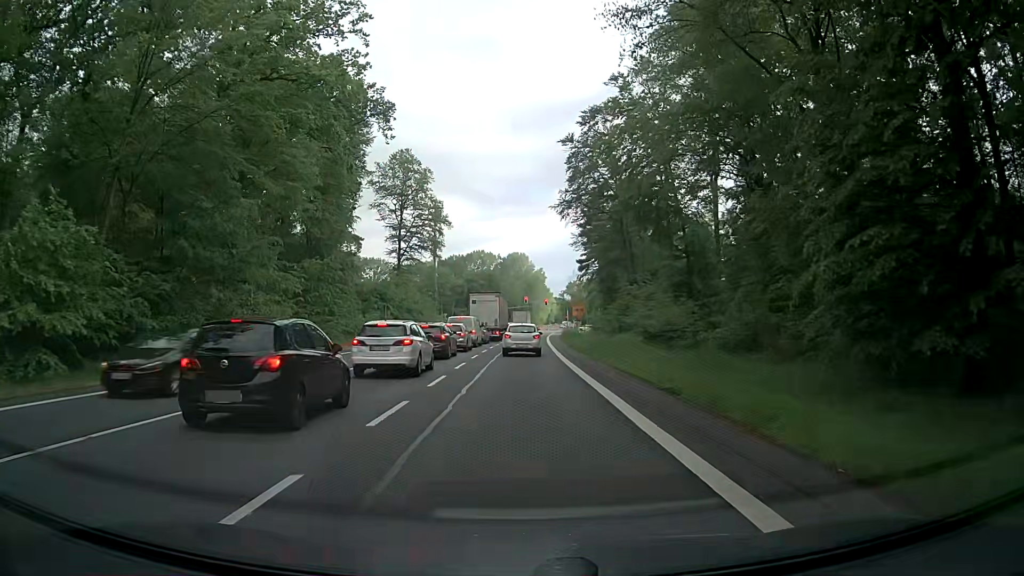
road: primary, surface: asphalt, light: Day
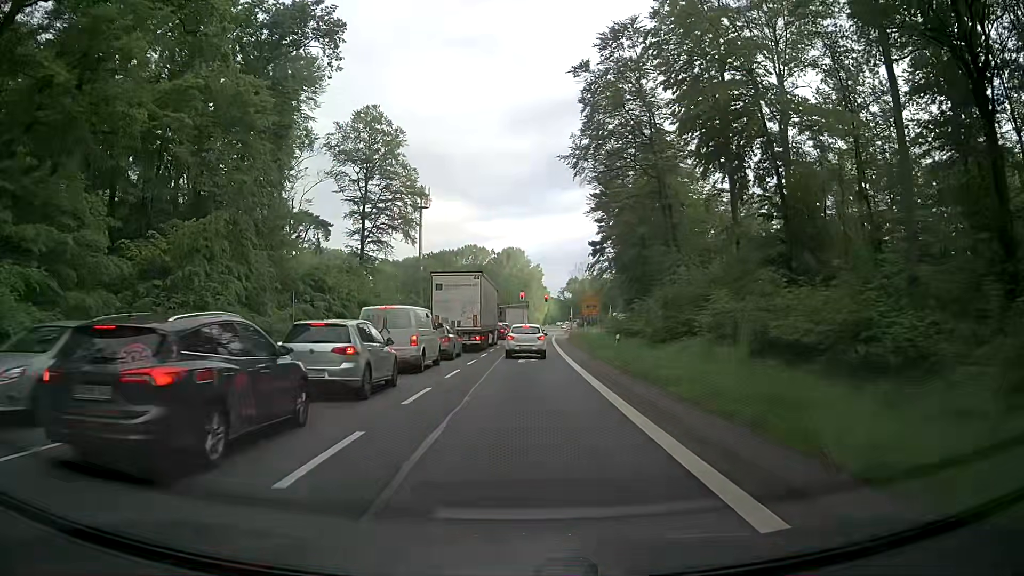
(-0.2, +22.2) m; 0°
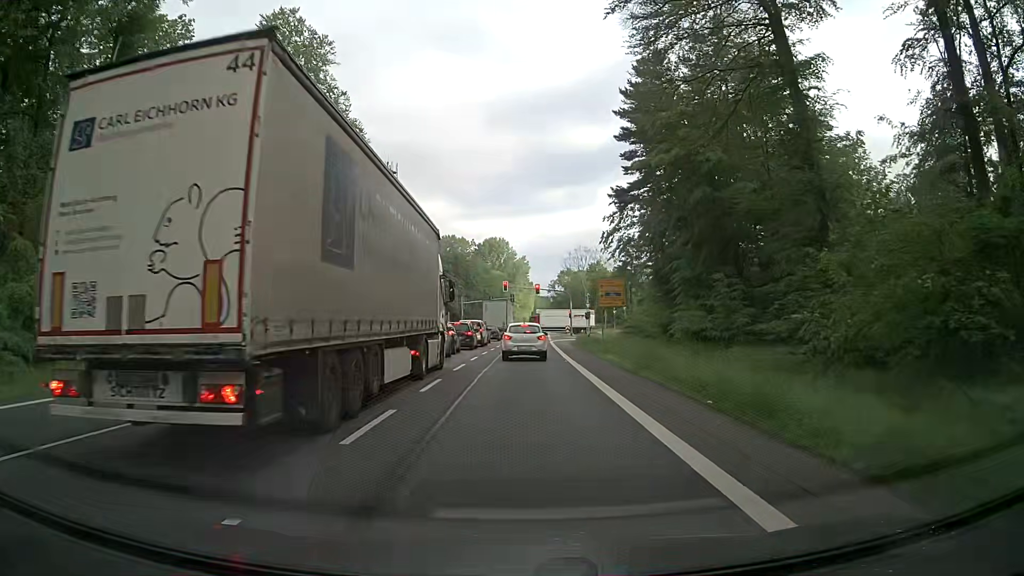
(+0.1, +28.2) m; +1°
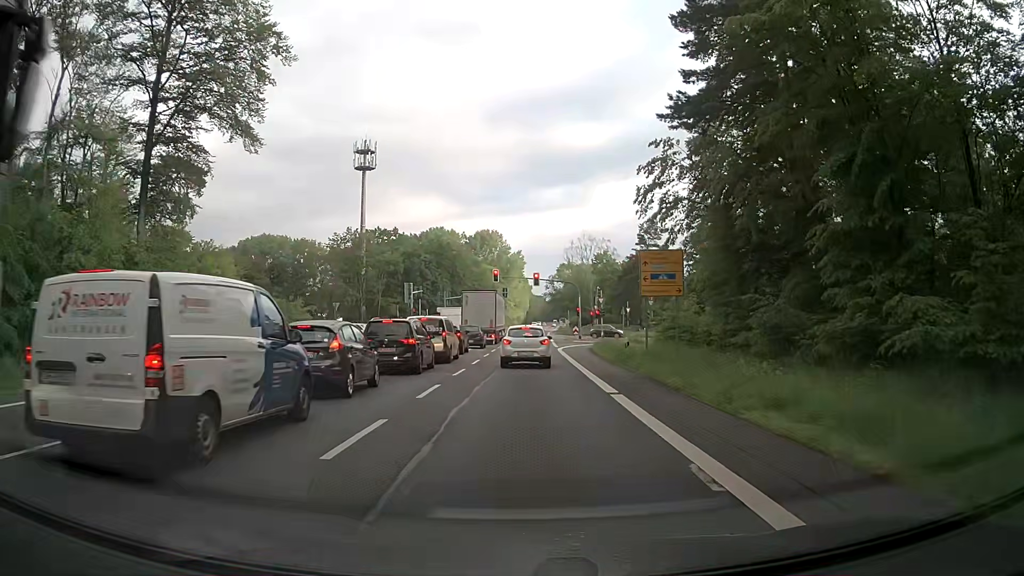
(-0.1, +19.2) m; 0°
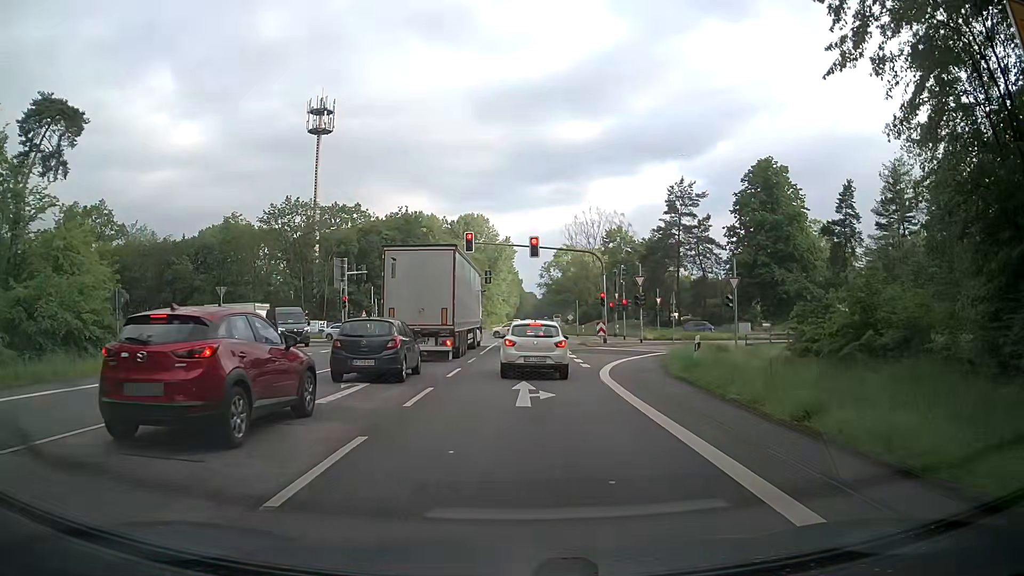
(+0.2, +26.2) m; 0°
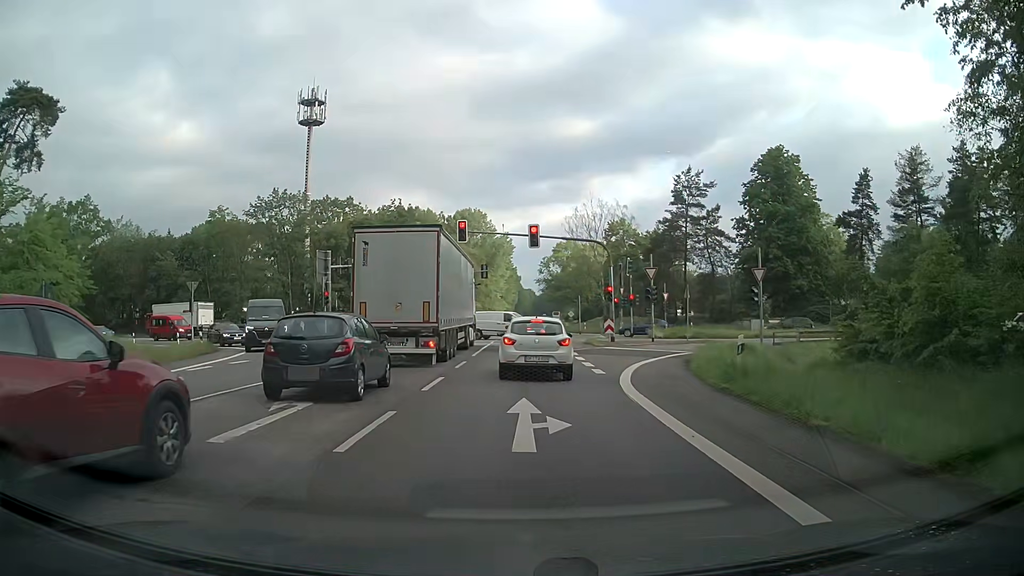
(0.0, +4.0) m; +2°
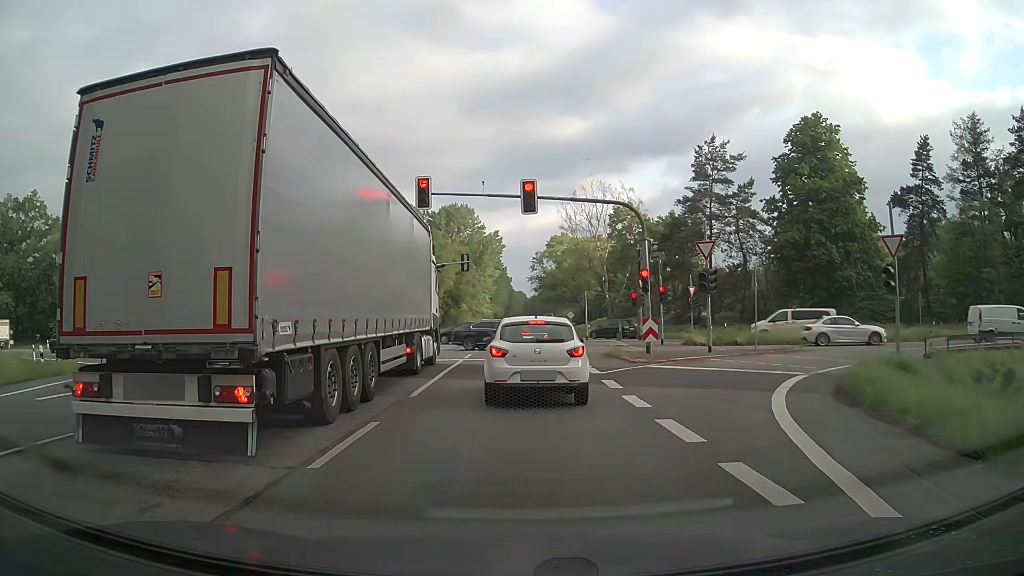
(-0.2, +12.6) m; 0°
